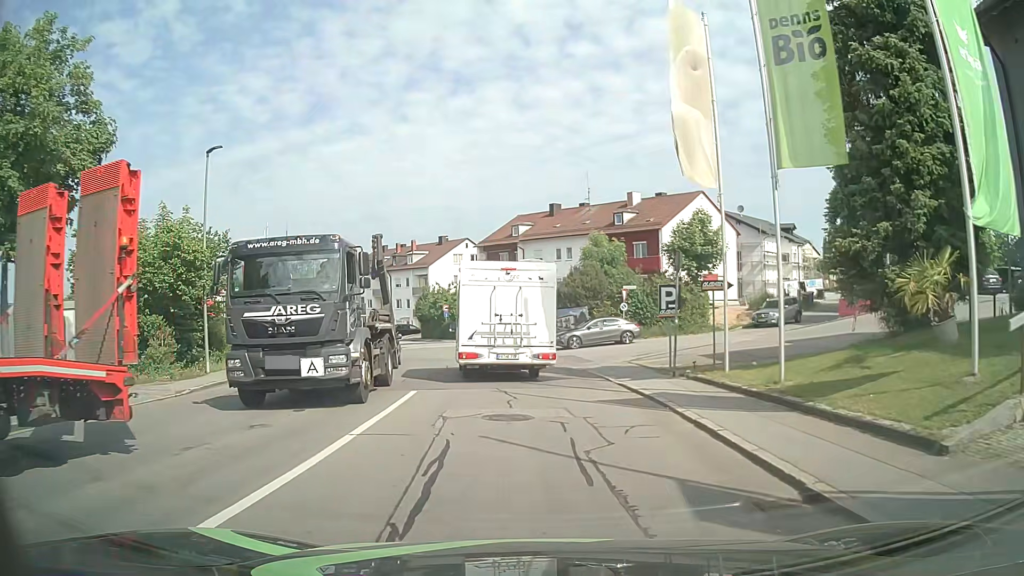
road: residential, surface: asphalt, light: Day
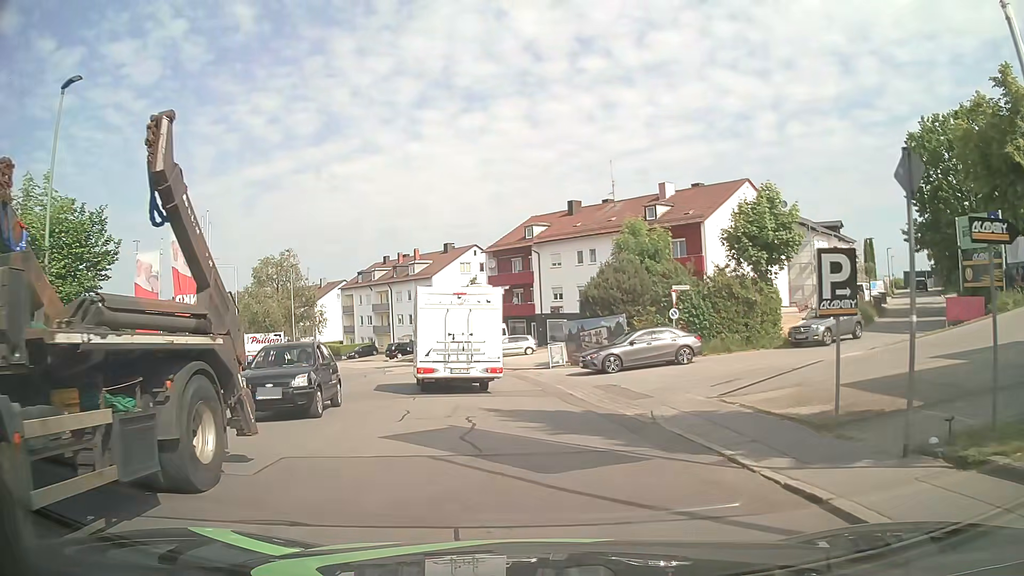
(-0.1, +9.7) m; -2°
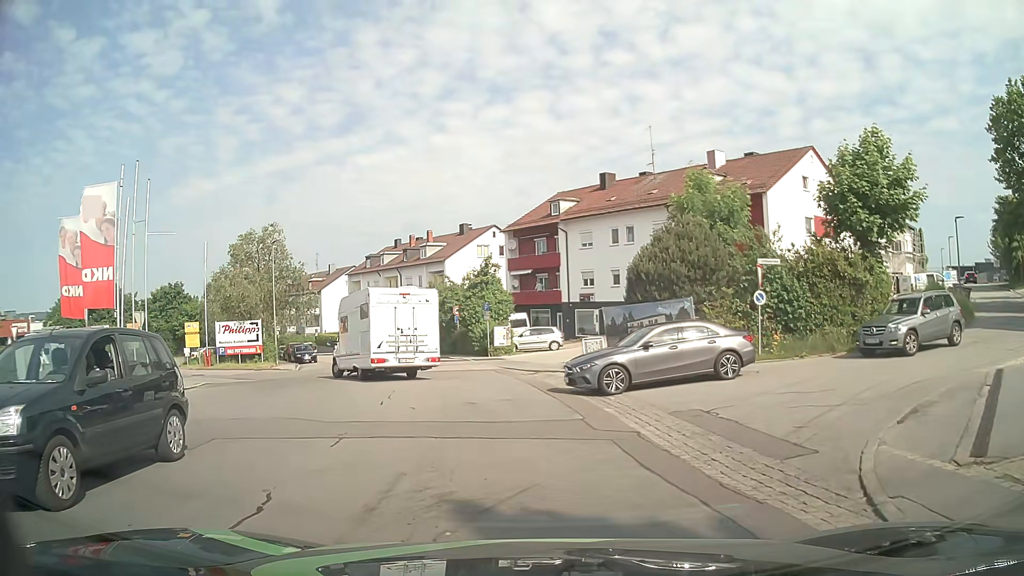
(0.0, +8.1) m; -3°
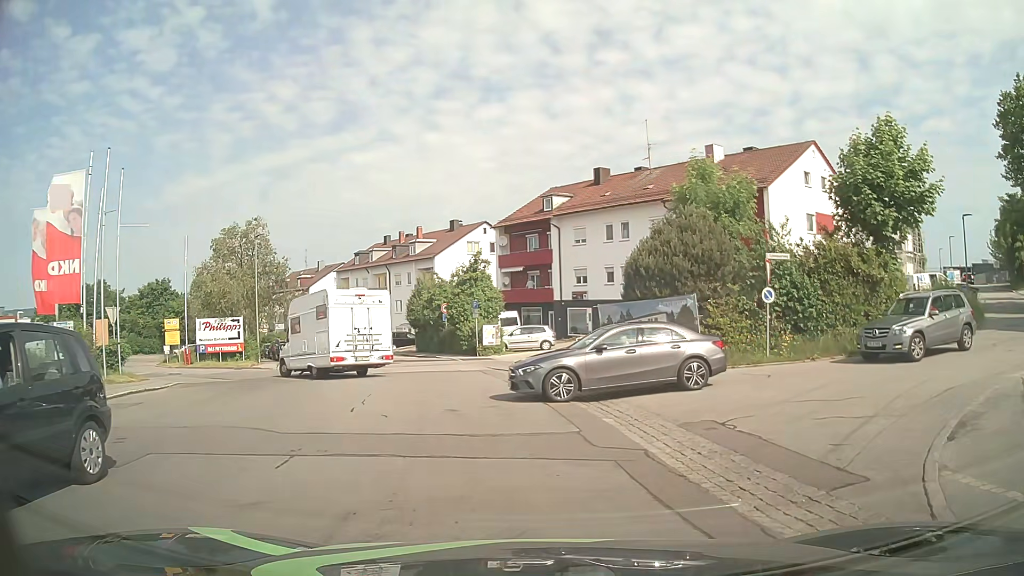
(0.0, +1.5) m; +2°
